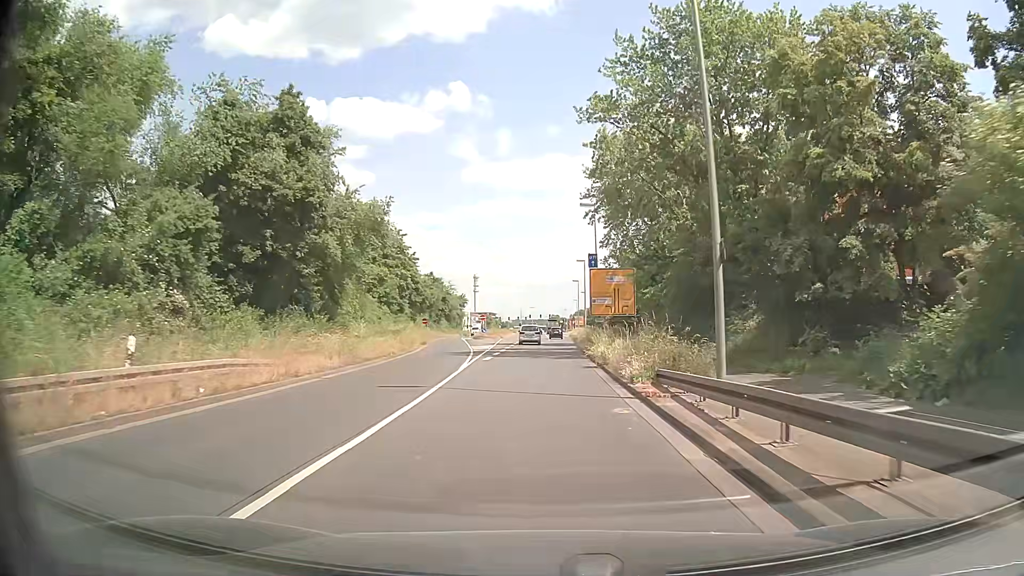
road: primary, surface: asphalt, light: Day
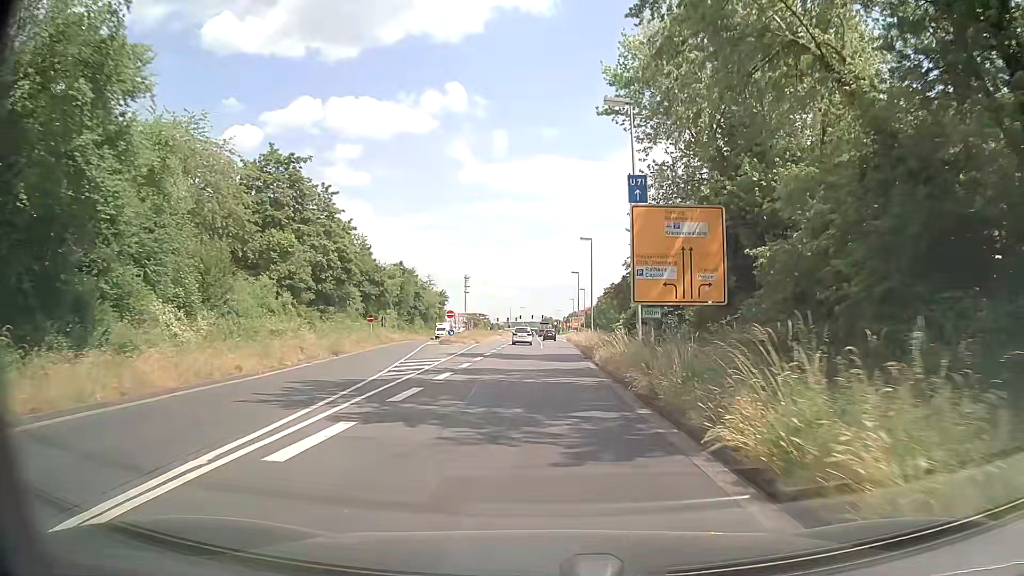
(+0.2, +23.2) m; +1°
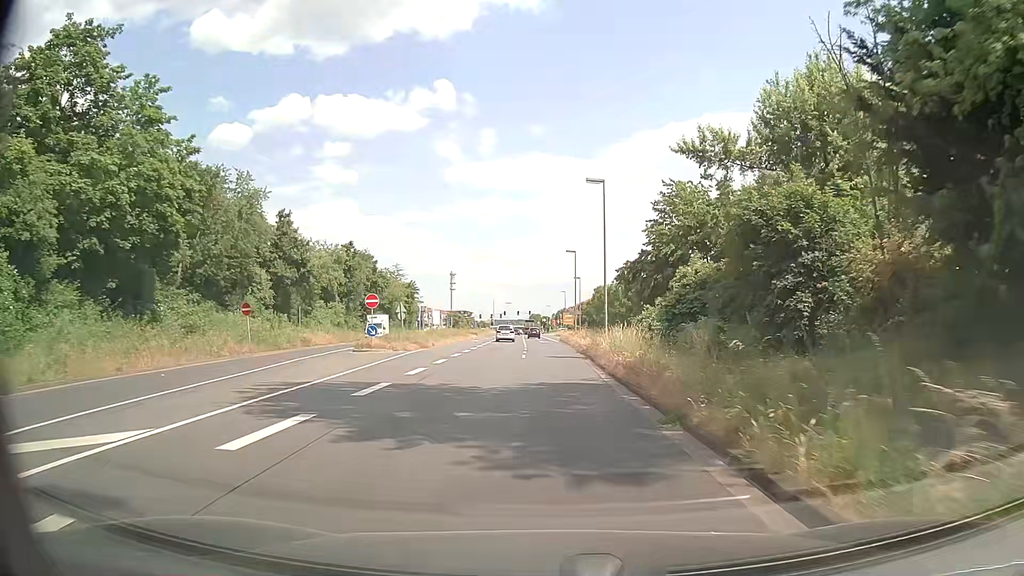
(+0.2, +23.9) m; +1°
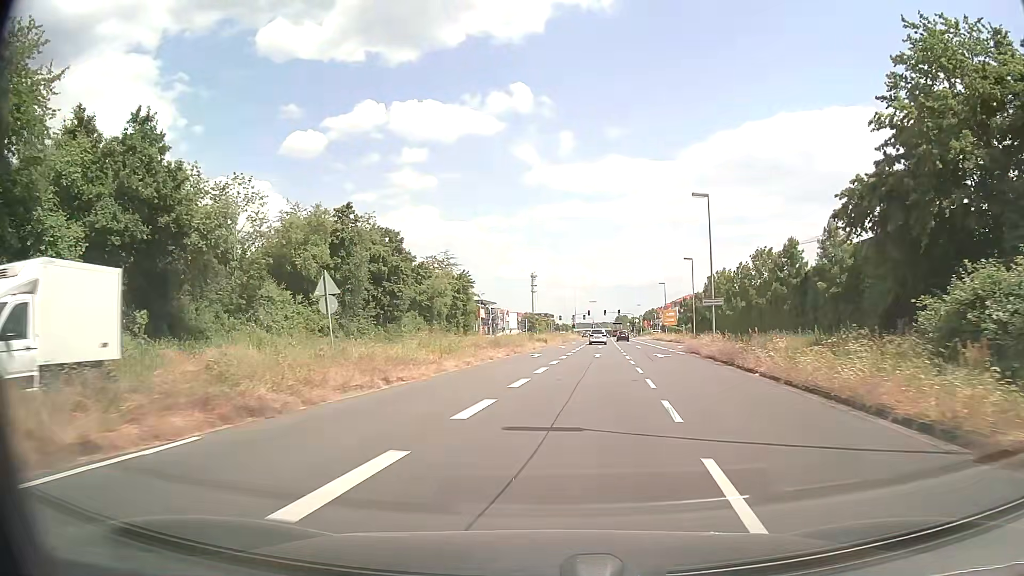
(-1.5, +32.7) m; -7°
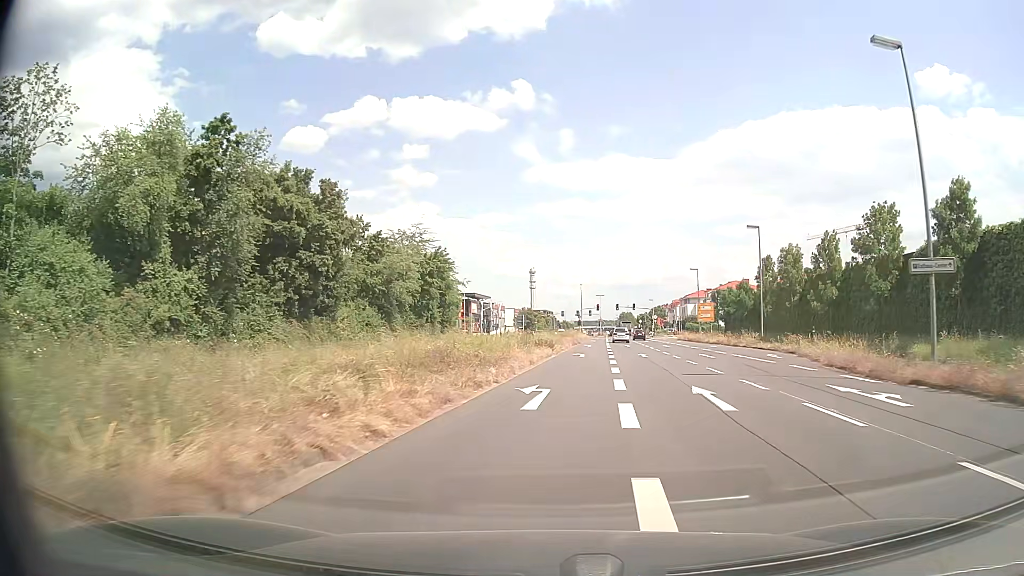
(-0.5, +25.1) m; 0°
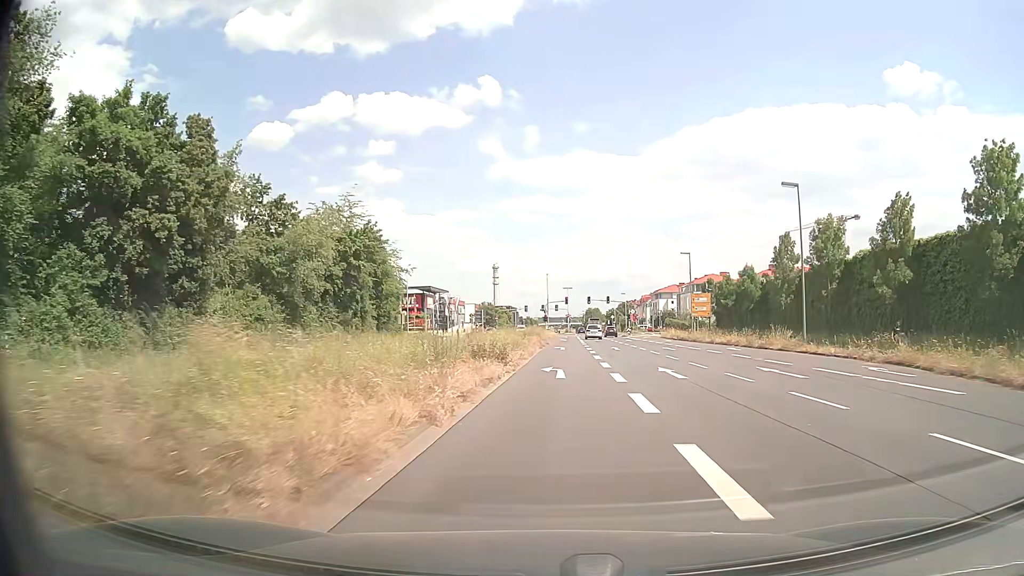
(+0.5, +16.6) m; +3°
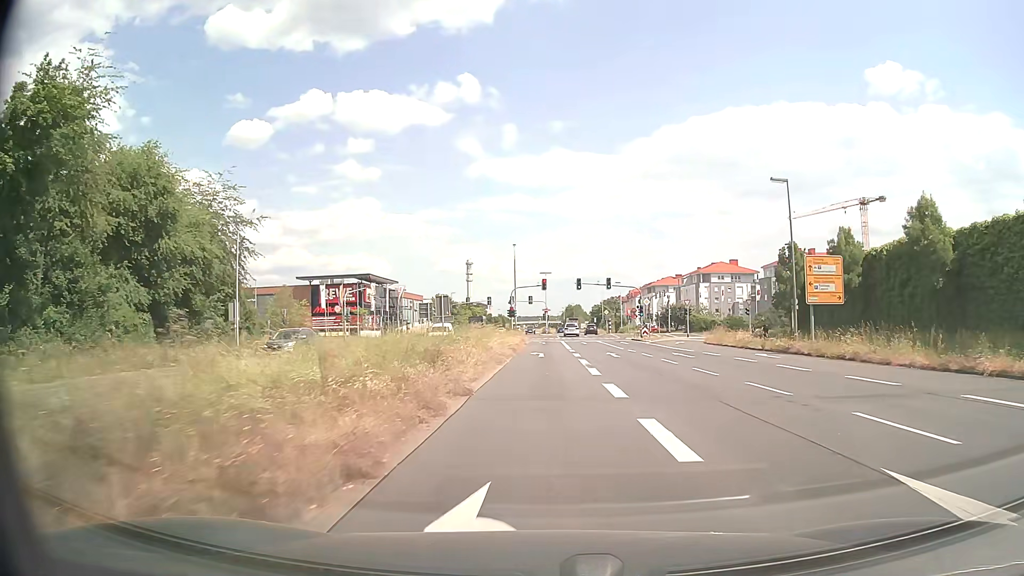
(+1.3, +39.8) m; +2°
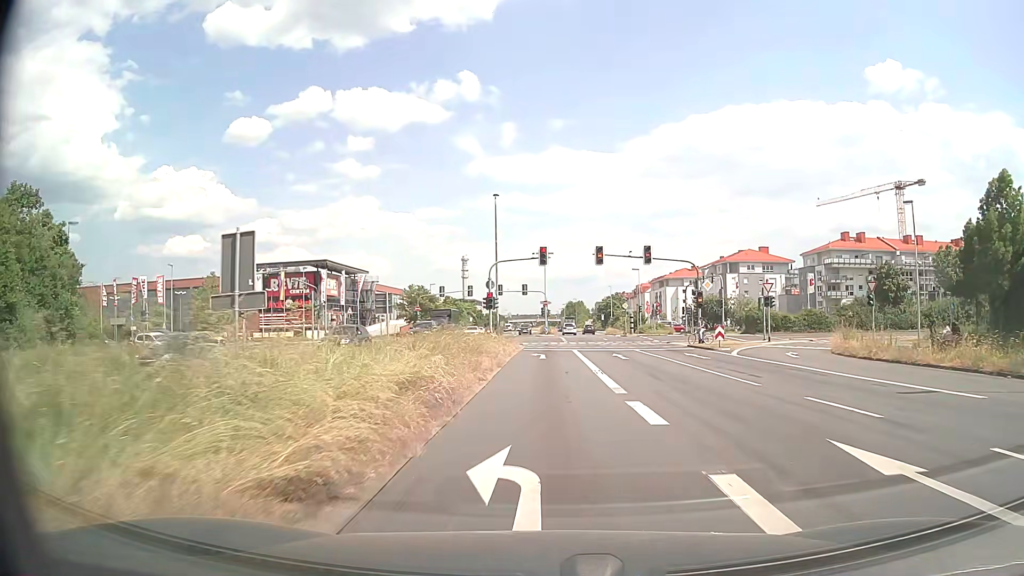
(+0.1, +27.4) m; 0°
(0, +10) (0, +20) (0, +30) (0, +40) (0, +50) (-4, +59) (-11, +66) (-20, +70) (-30, +70) (-40, +70) m
